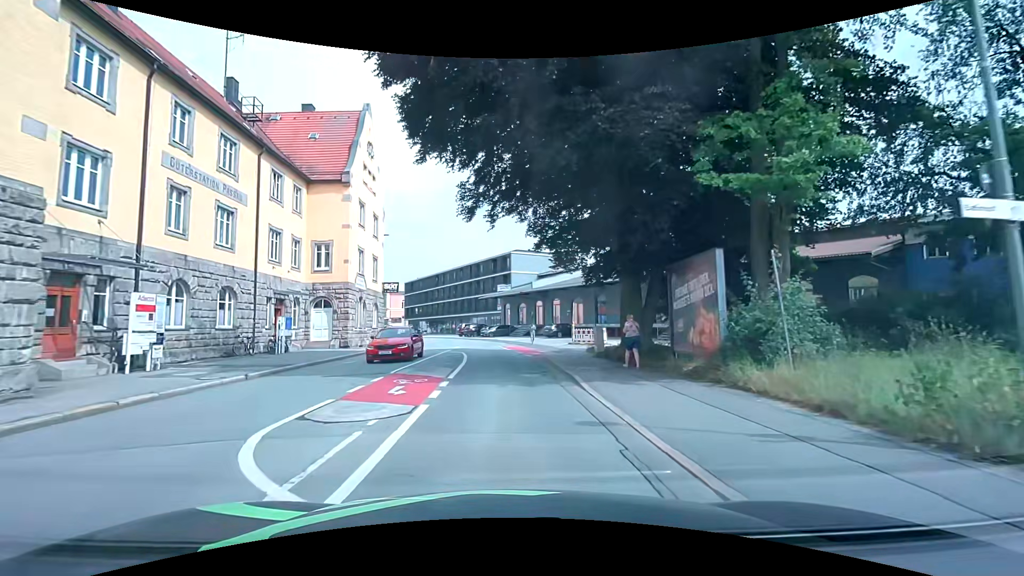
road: residential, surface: asphalt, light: Day
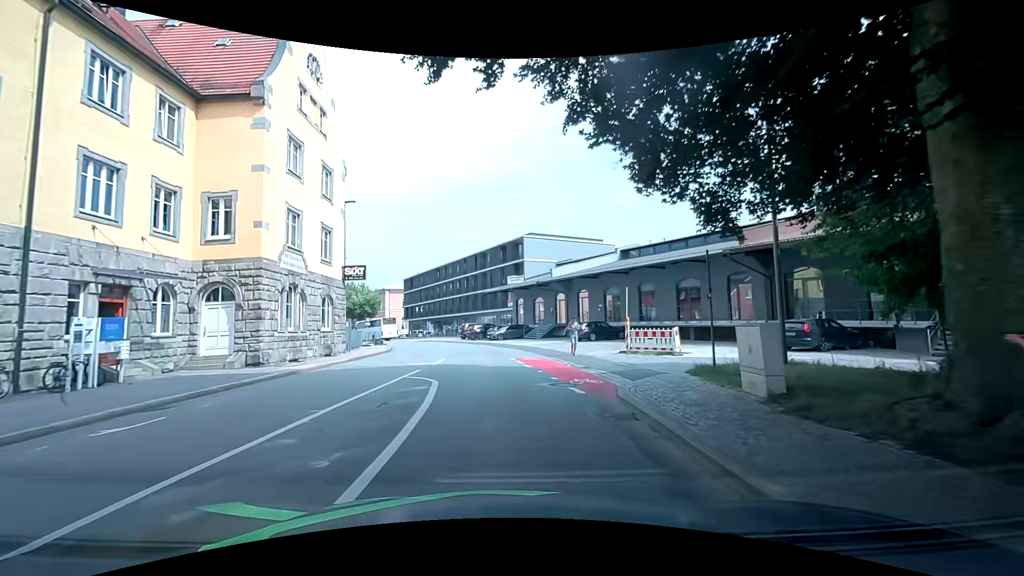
(-0.3, +13.3) m; 0°
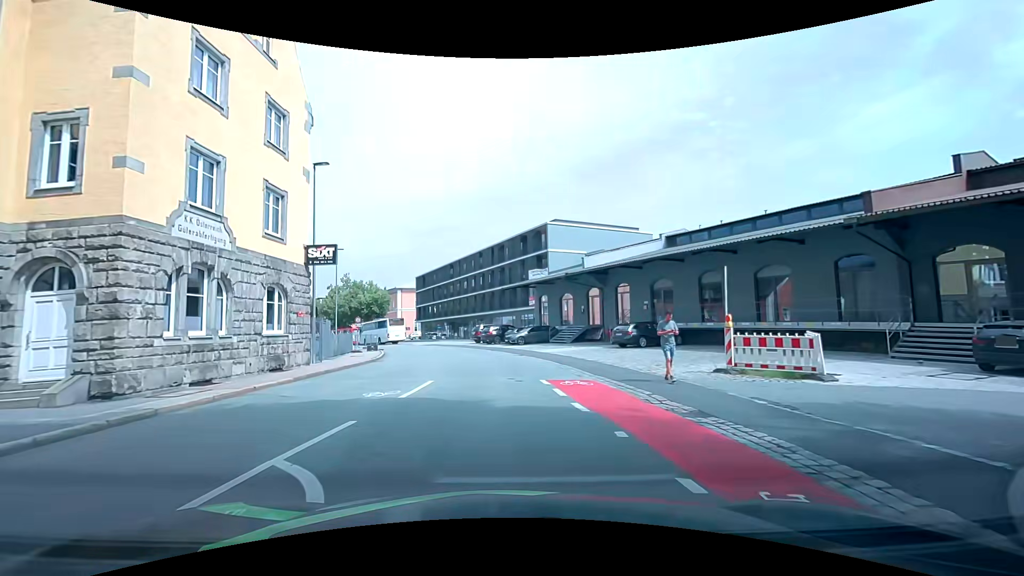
(-0.3, +8.5) m; -3°
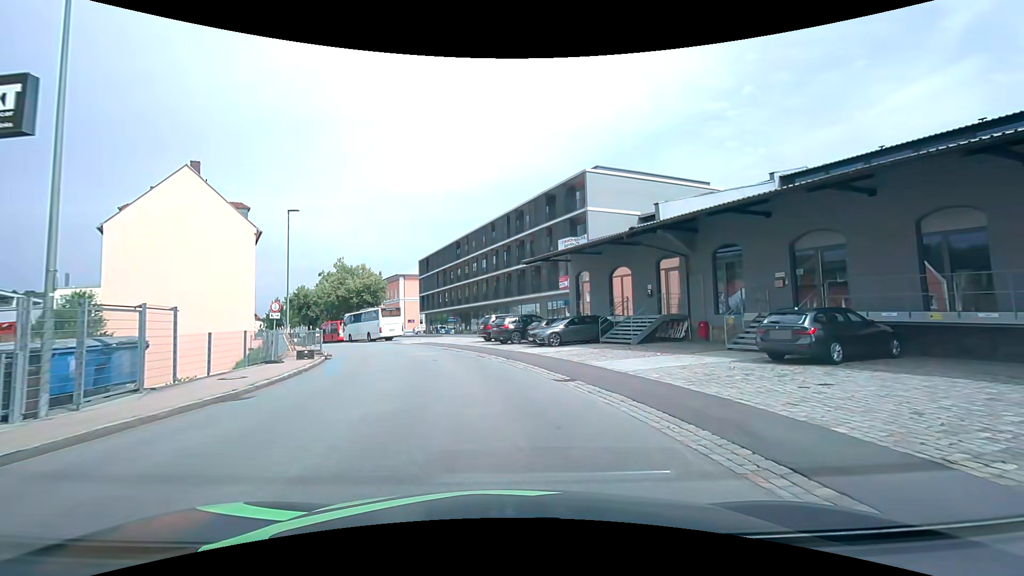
(-0.4, +15.0) m; -3°
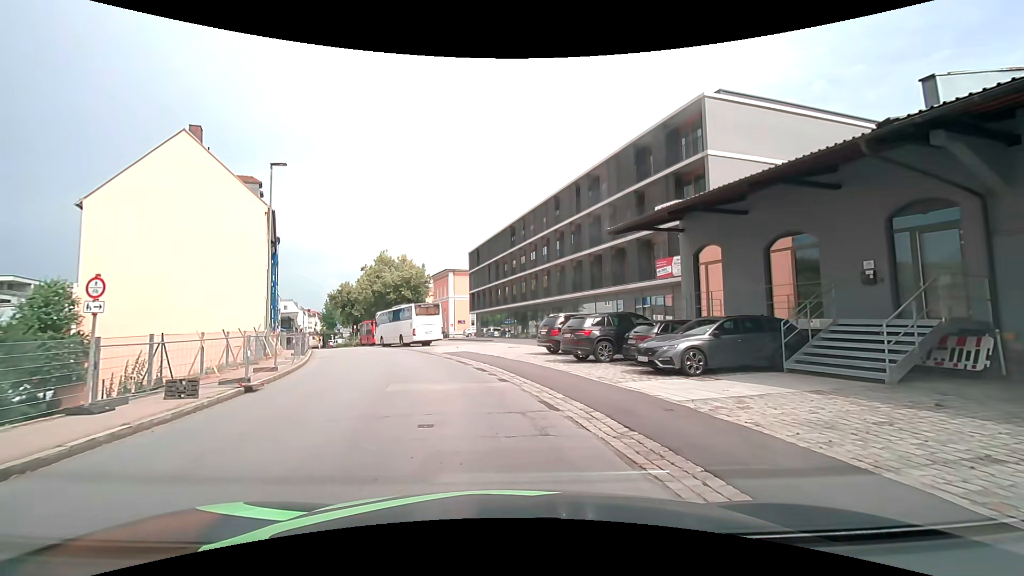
(-0.5, +11.9) m; -6°
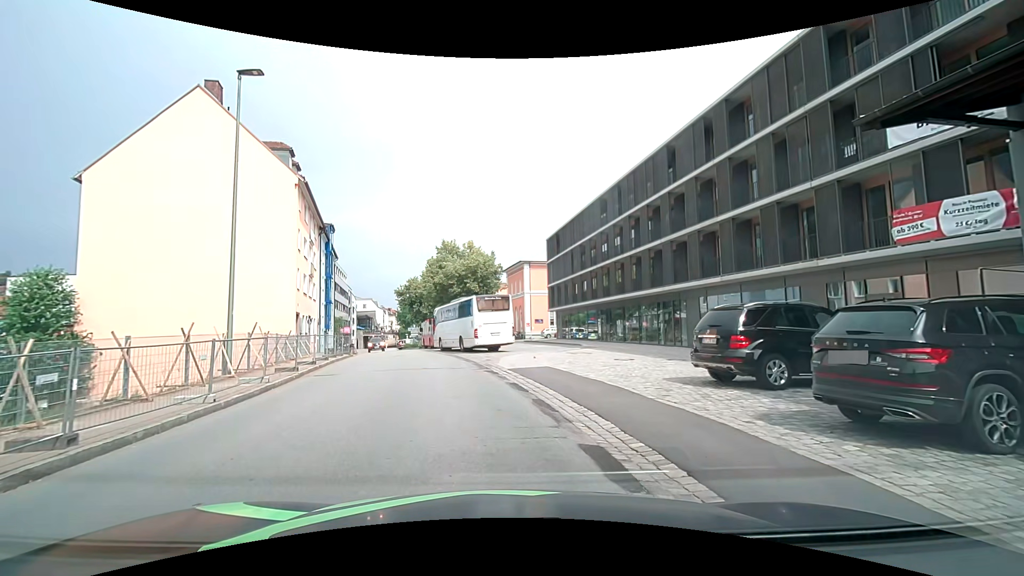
(-0.9, +10.7) m; -10°
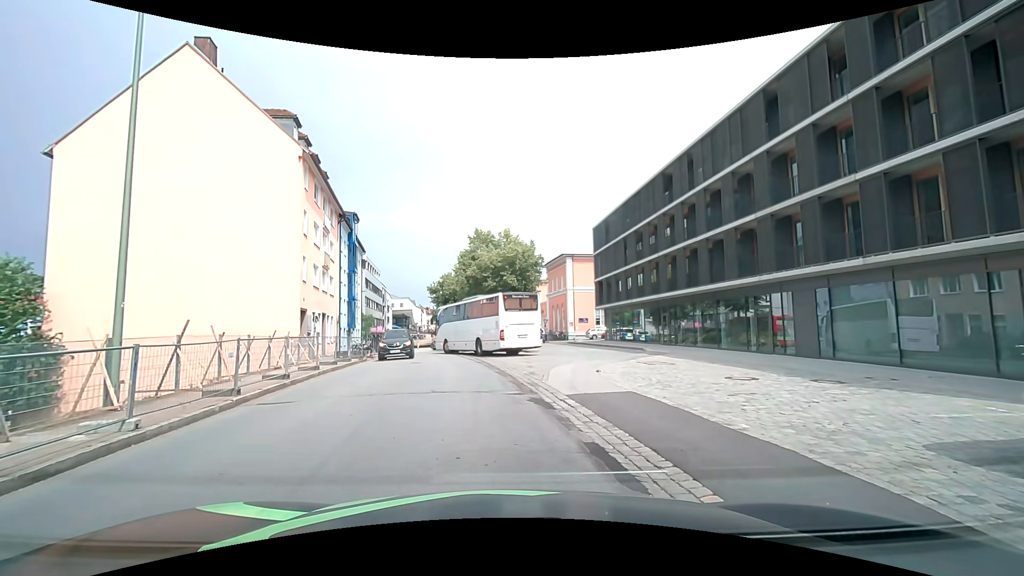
(-0.2, +6.3) m; -4°
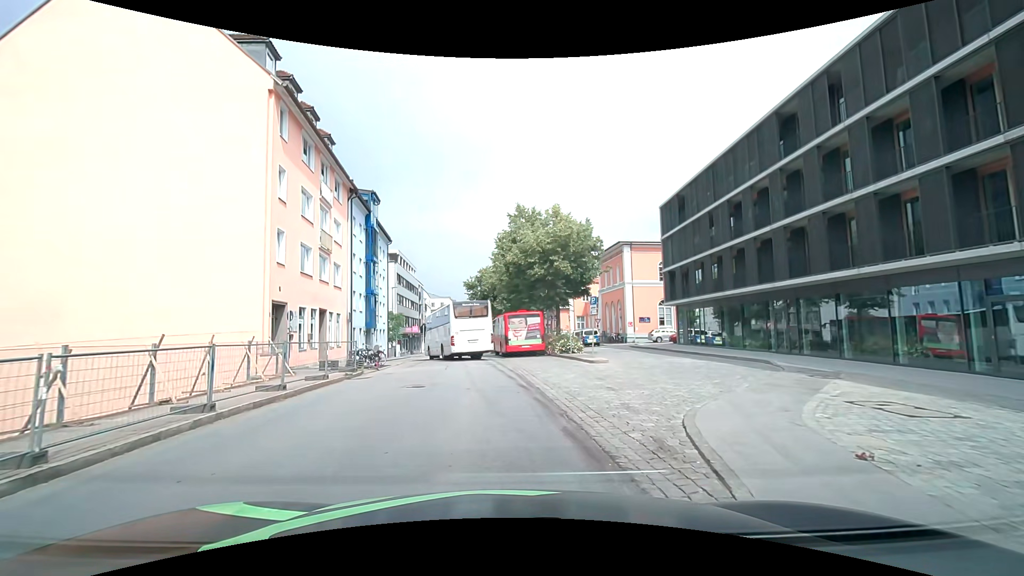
(-0.3, +9.4) m; -5°
(0, +10) (-1, +20) (-2, +30) (-3, +40) (-4, +50) (-5, +60) (-6, +70) (-7, +80) (-8, +90) (-8, +100) m
